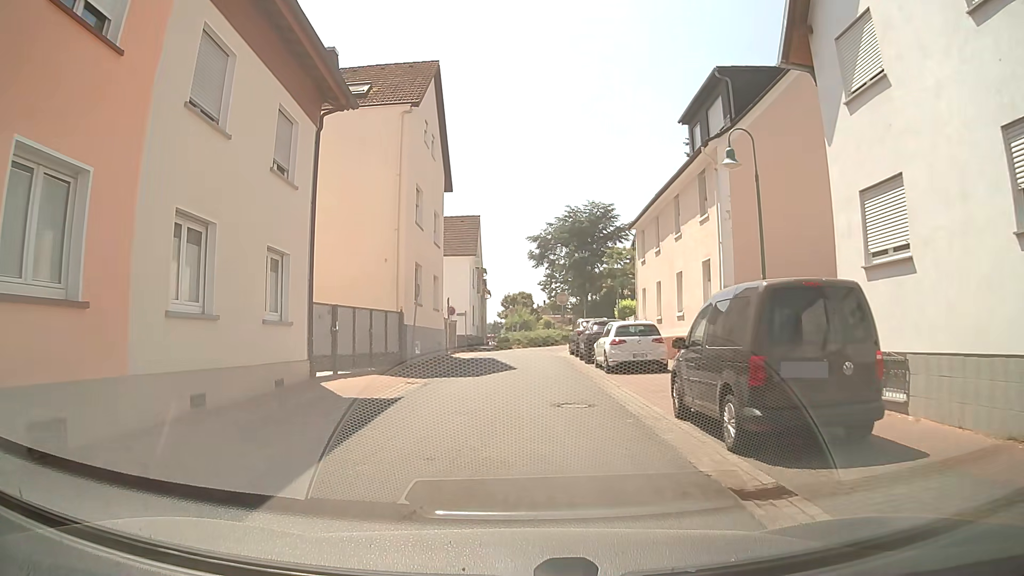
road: residential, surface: asphalt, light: Day
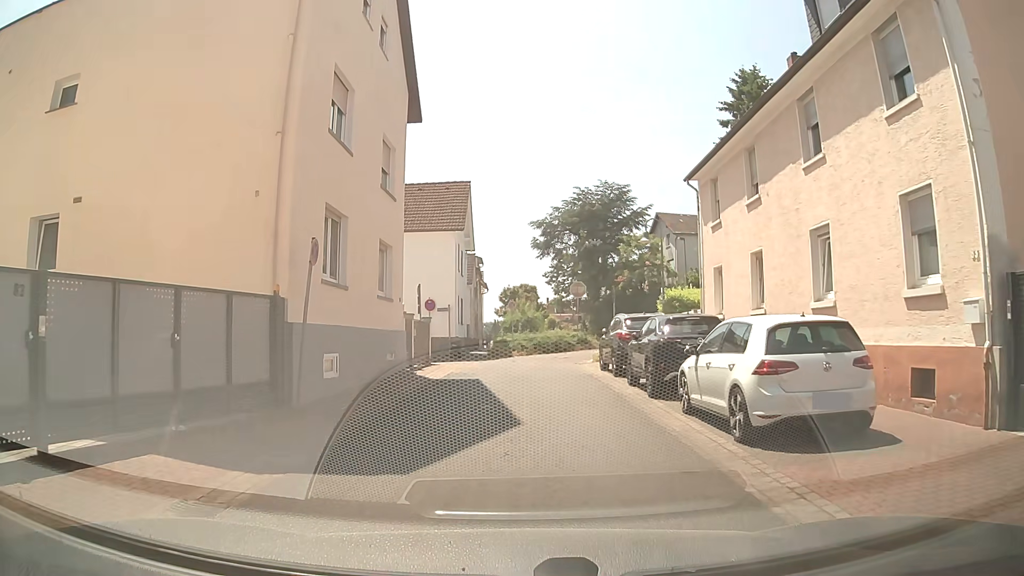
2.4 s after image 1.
(+0.3, +11.4) m; +1°
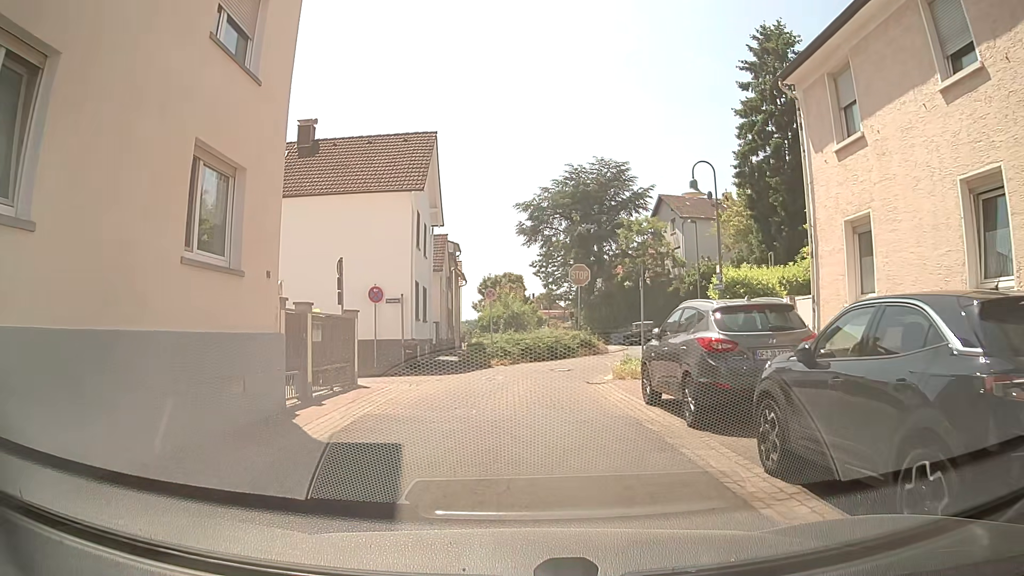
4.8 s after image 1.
(+0.2, +9.4) m; 0°
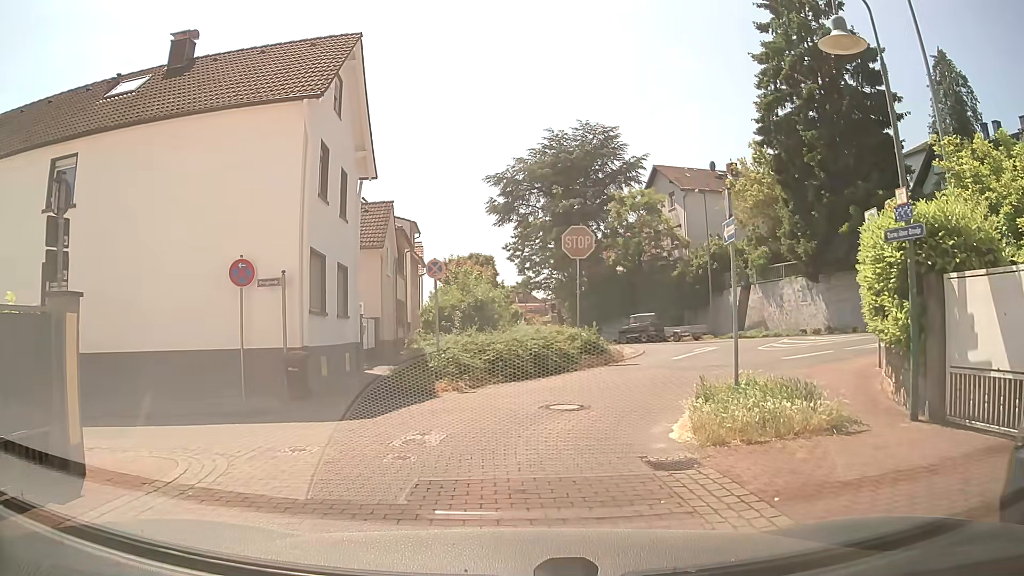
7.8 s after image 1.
(+0.4, +9.9) m; +3°
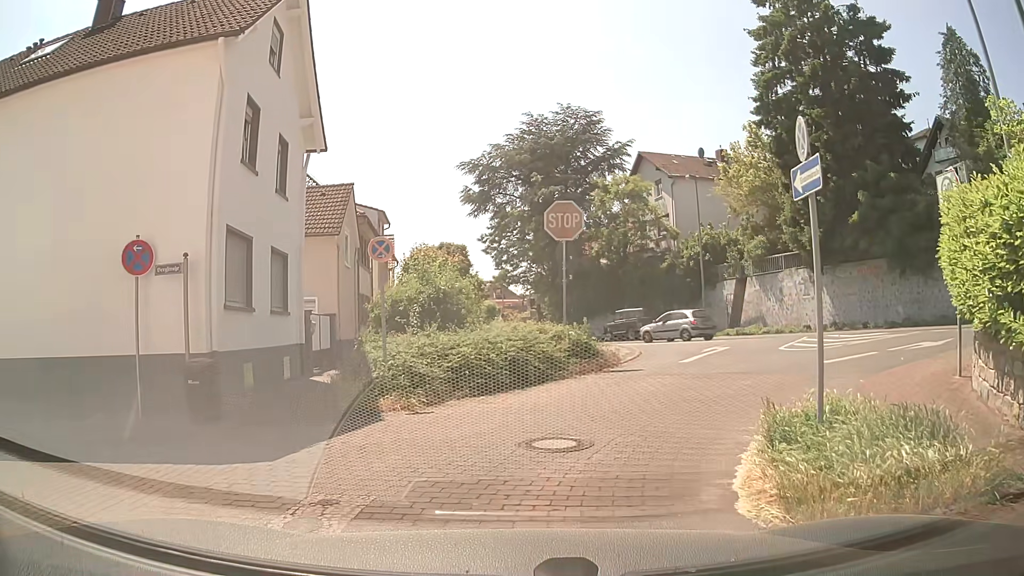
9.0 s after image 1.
(0.0, +3.3) m; +1°
